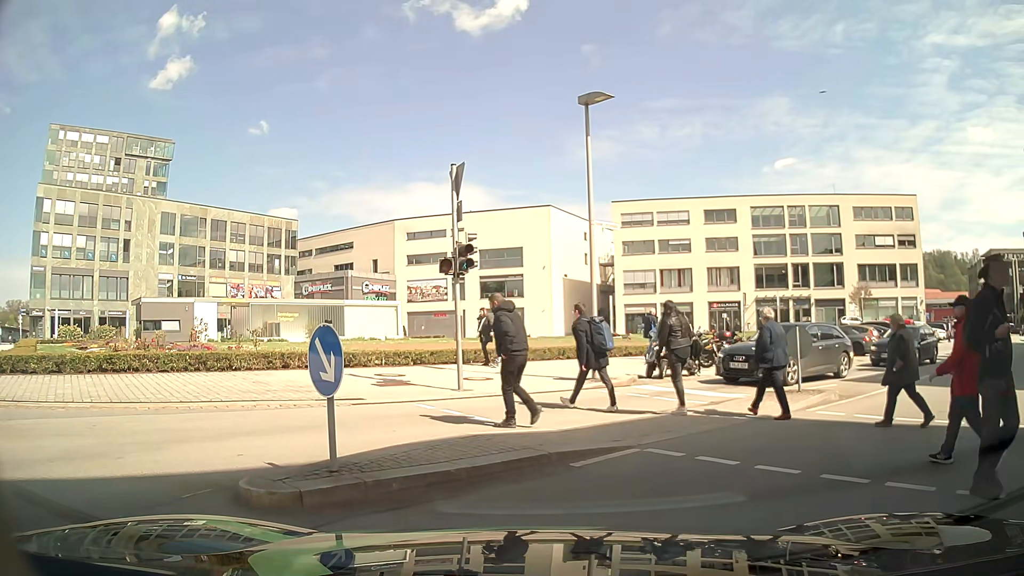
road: tertiary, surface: asphalt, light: Day
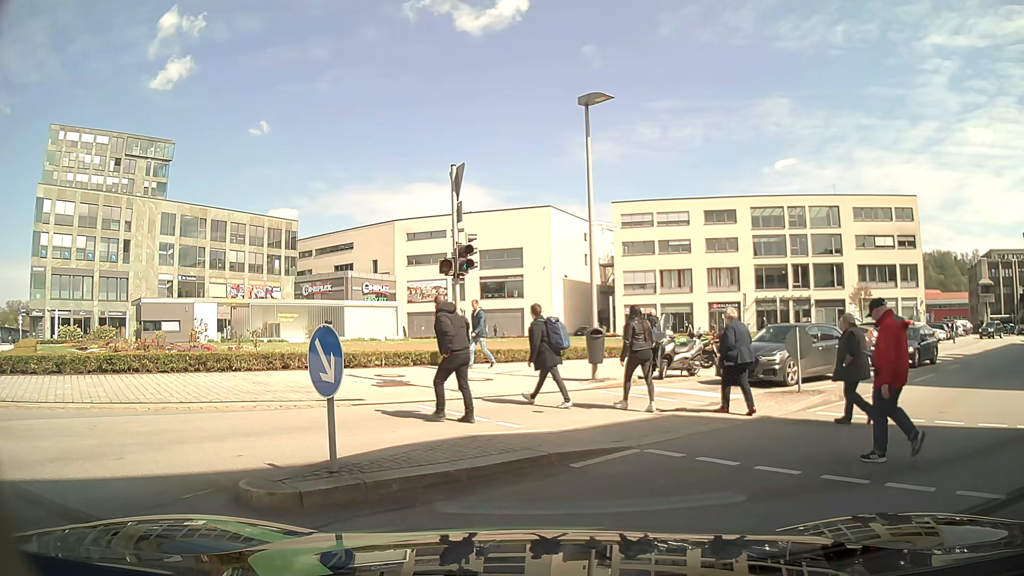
(0.0, 0.0) m; 0°
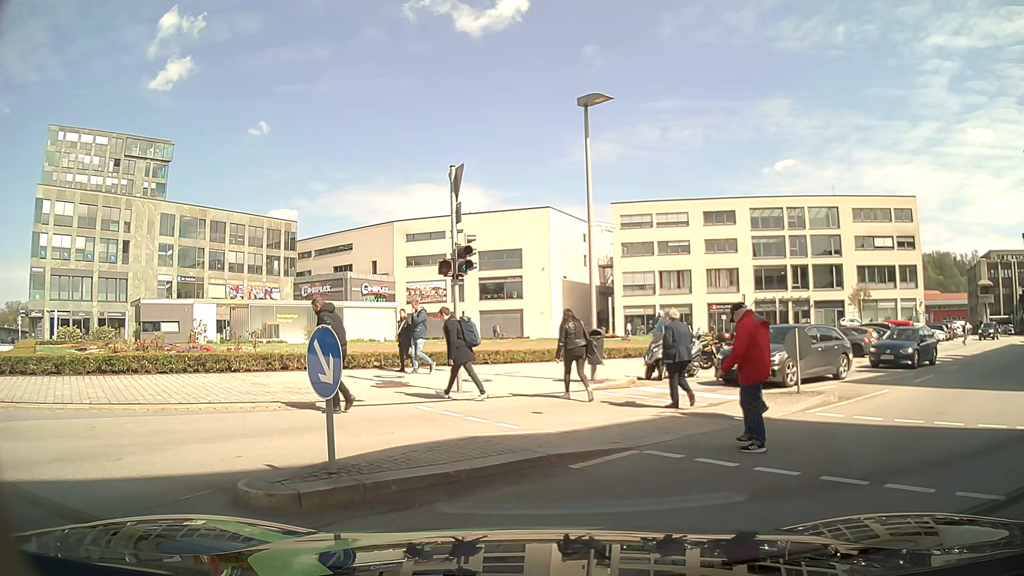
(0.0, 0.0) m; 0°
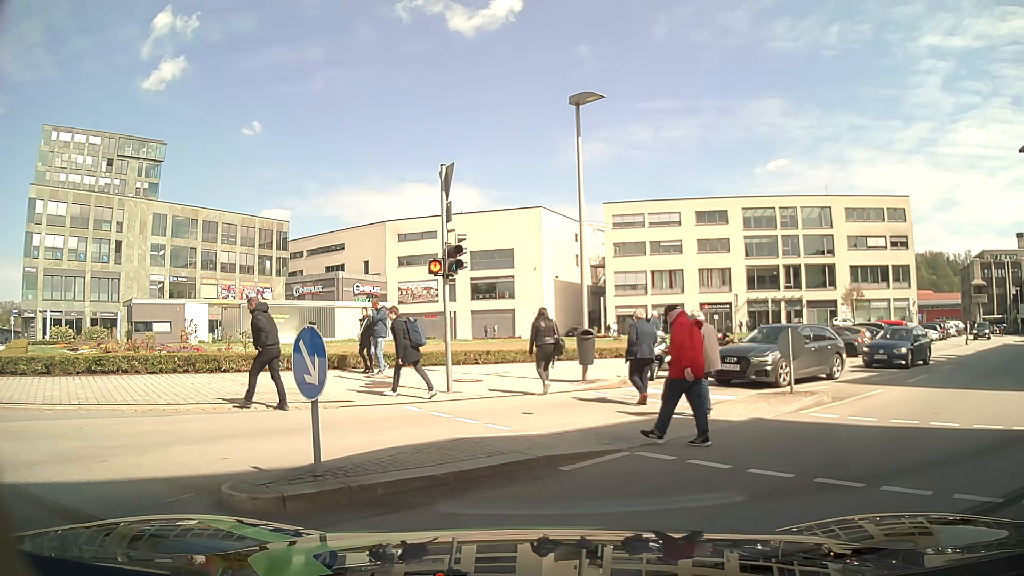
(0.0, +0.1) m; 0°
